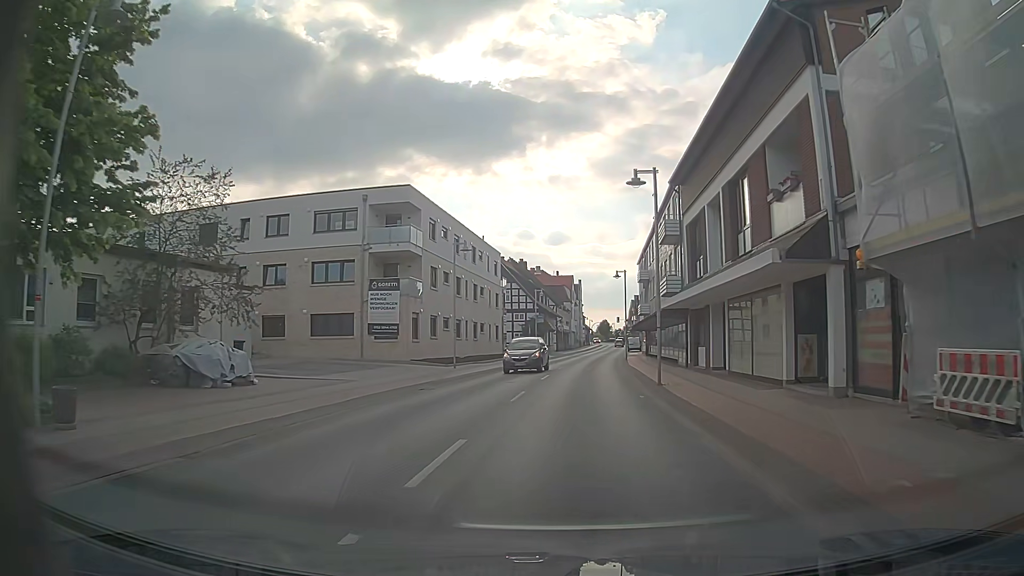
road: primary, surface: asphalt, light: Day
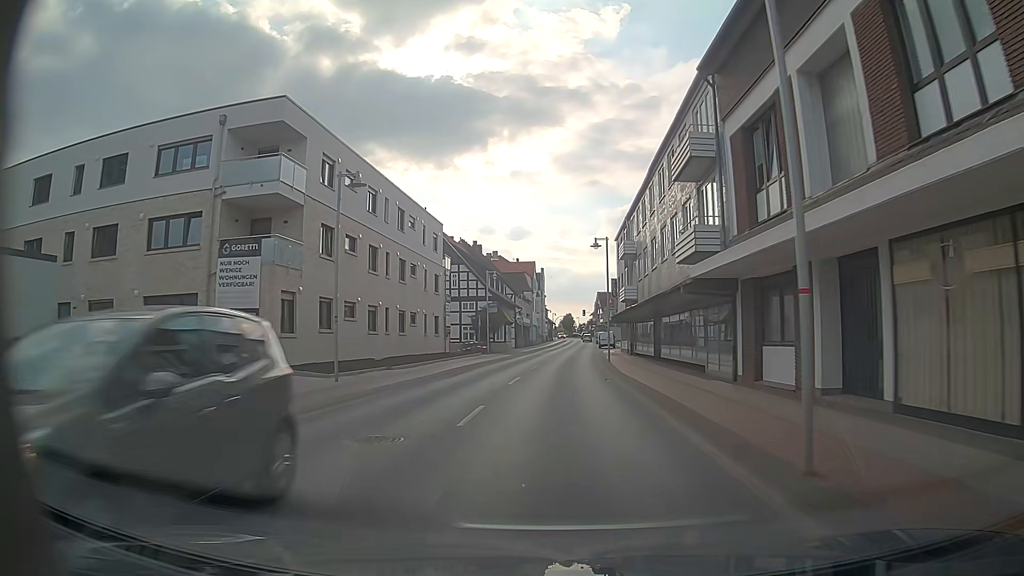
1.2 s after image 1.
(+0.5, +14.3) m; +4°
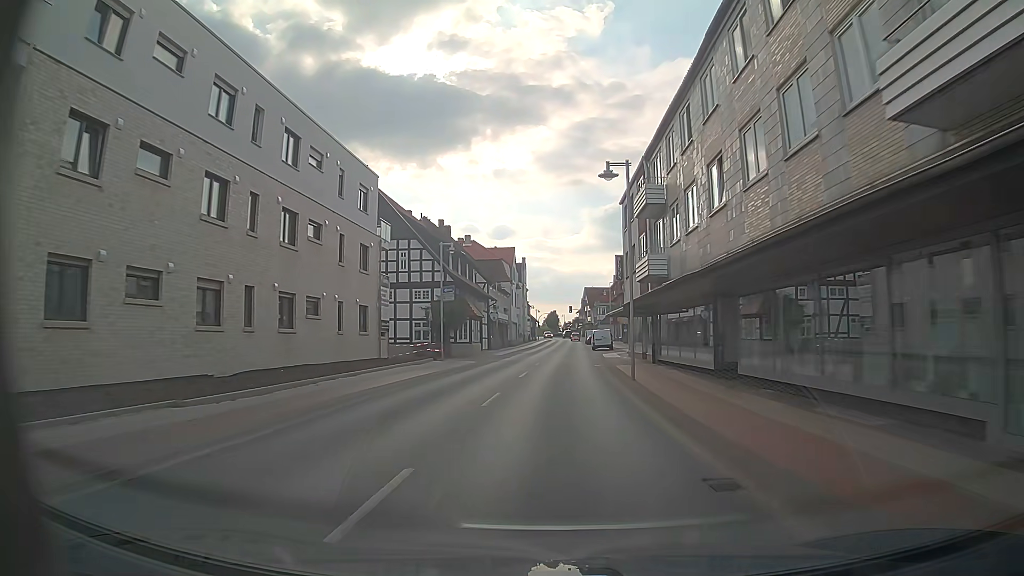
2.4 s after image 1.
(+0.2, +15.7) m; +1°
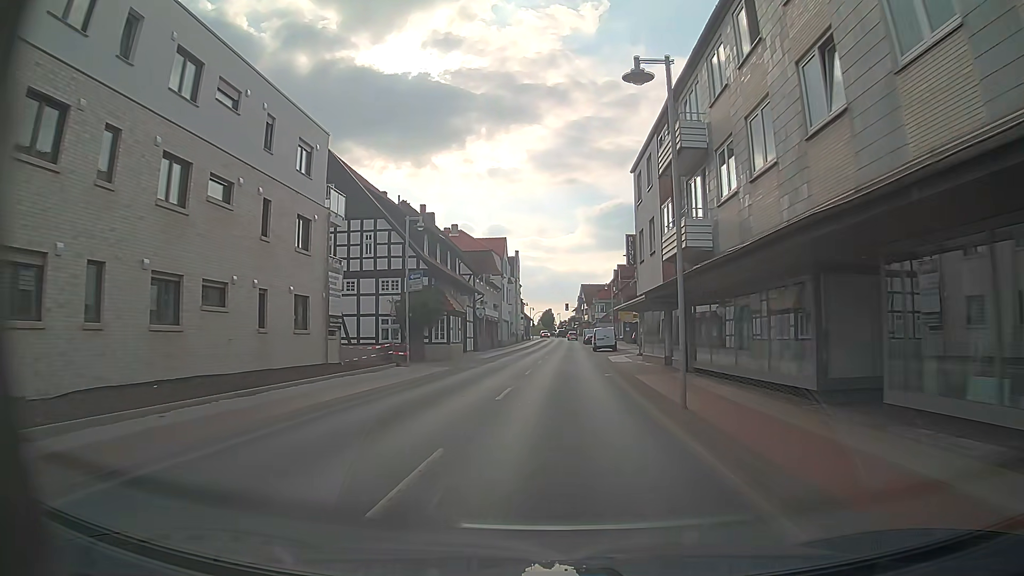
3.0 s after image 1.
(+0.1, +8.0) m; 0°
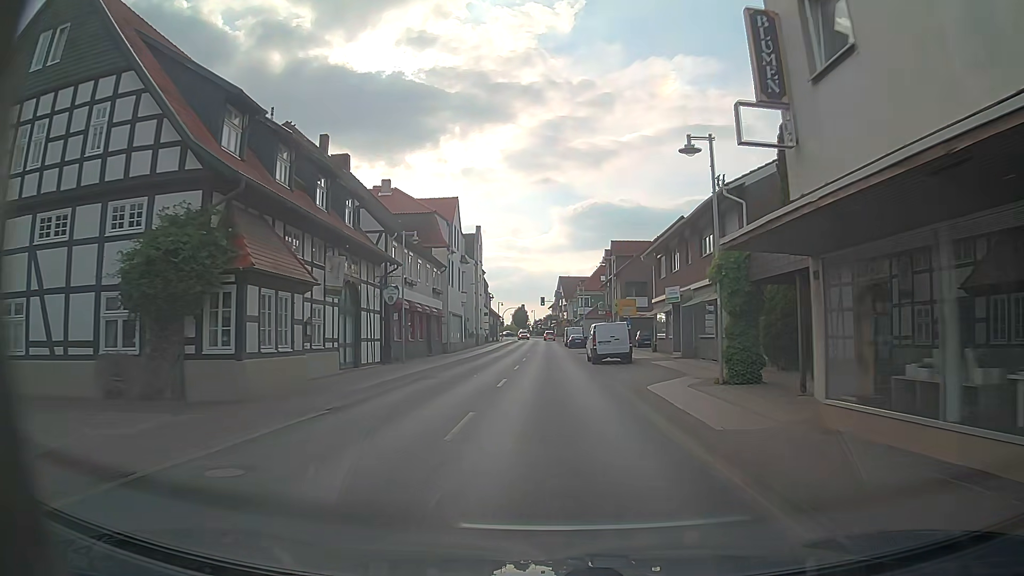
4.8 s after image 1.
(+0.6, +23.6) m; +2°
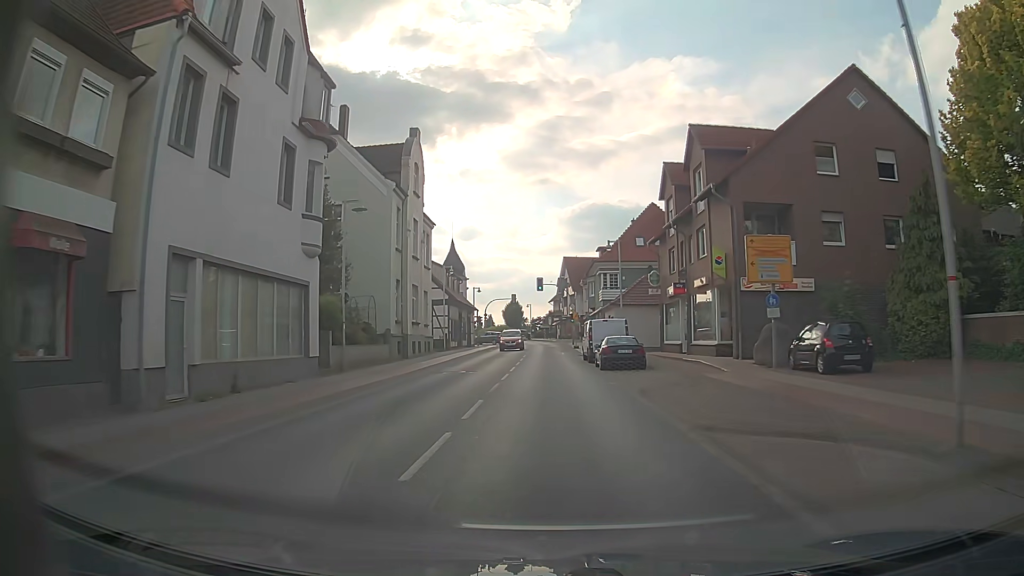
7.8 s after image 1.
(+0.4, +38.8) m; +1°
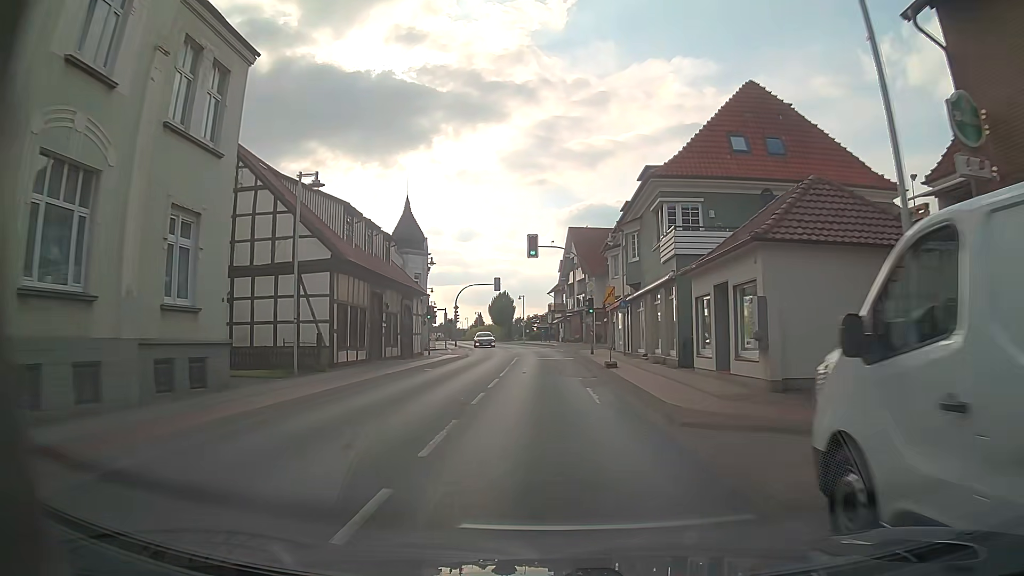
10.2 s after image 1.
(-0.1, +30.9) m; 0°
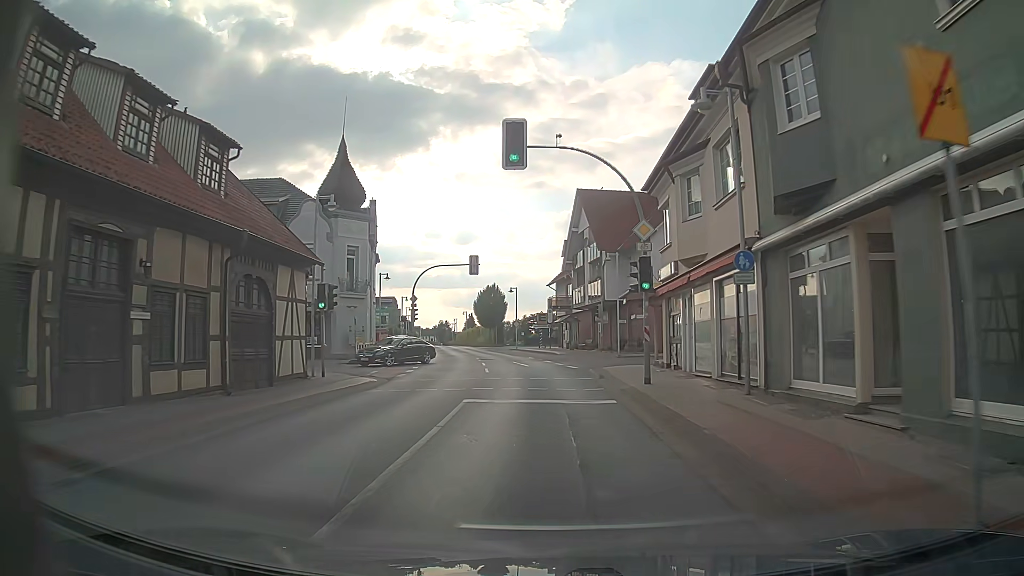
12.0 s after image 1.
(0.0, +21.6) m; 0°
(0, +10) (0, +20) (-1, +30) (-2, +40) (-3, +50) (-5, +60) (-7, +70) (-9, +79) (-10, +89) (-12, +99) m
